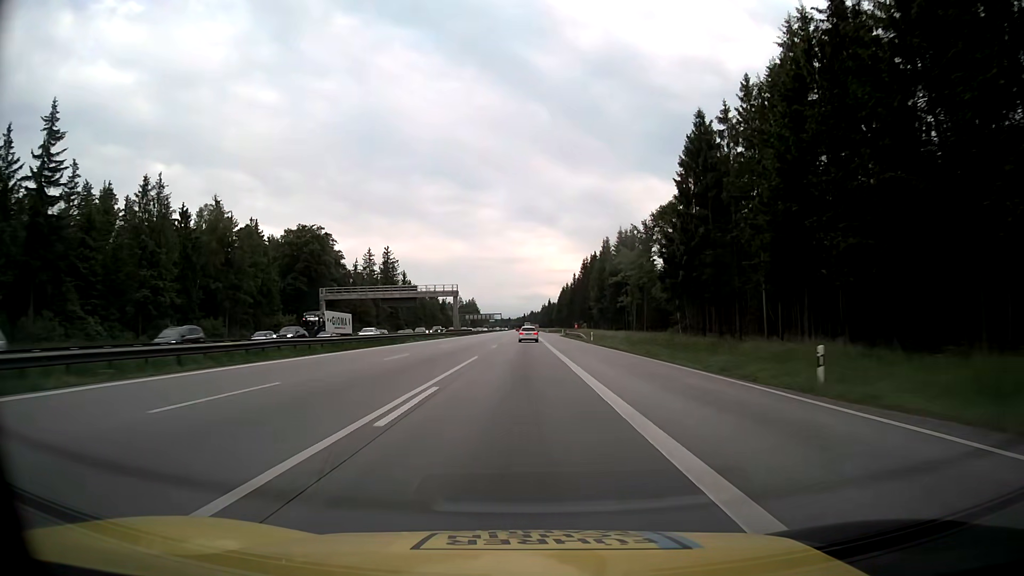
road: motorway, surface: asphalt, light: Day
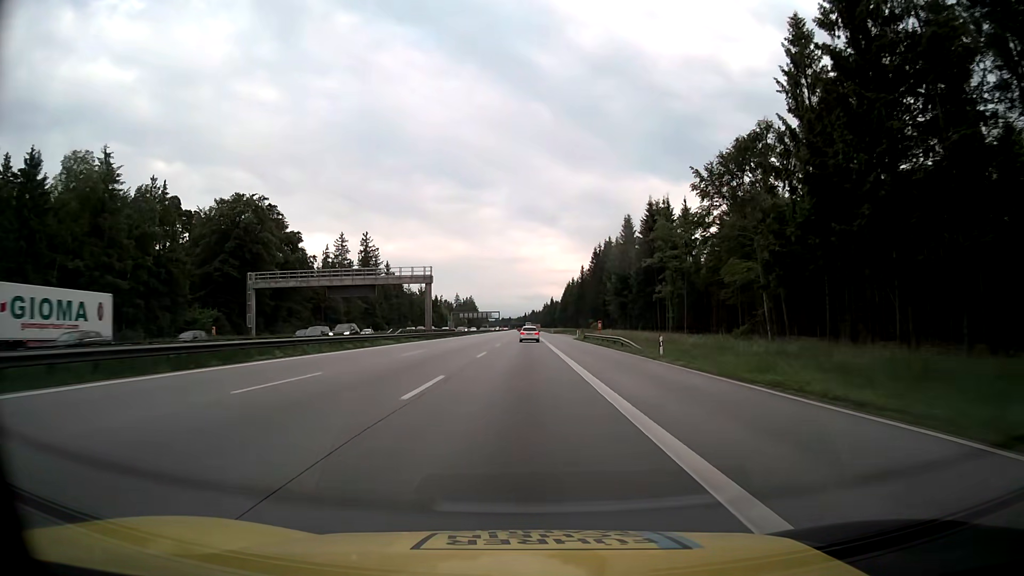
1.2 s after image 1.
(+0.1, +32.9) m; 0°
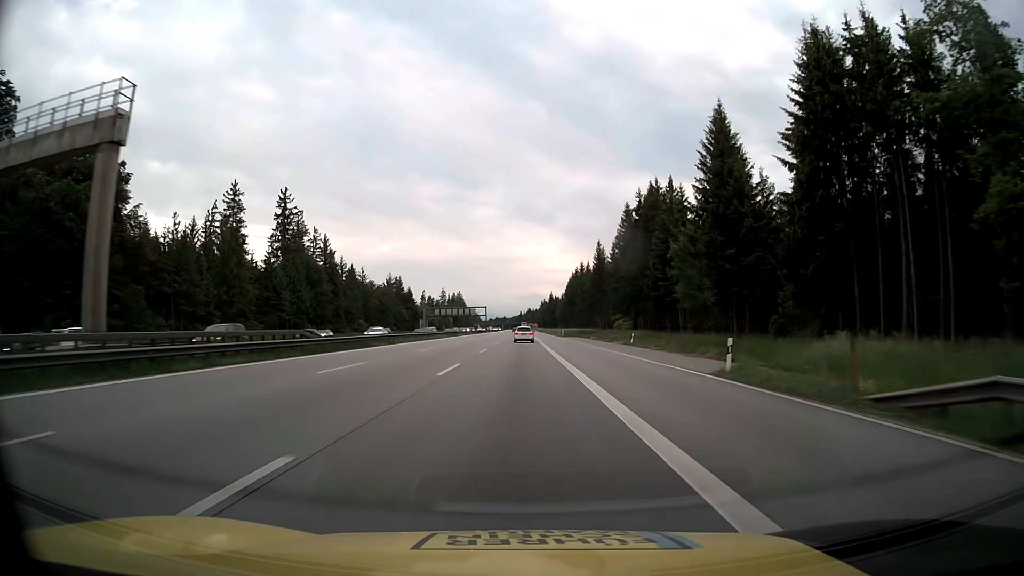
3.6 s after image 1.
(+0.2, +66.0) m; 0°
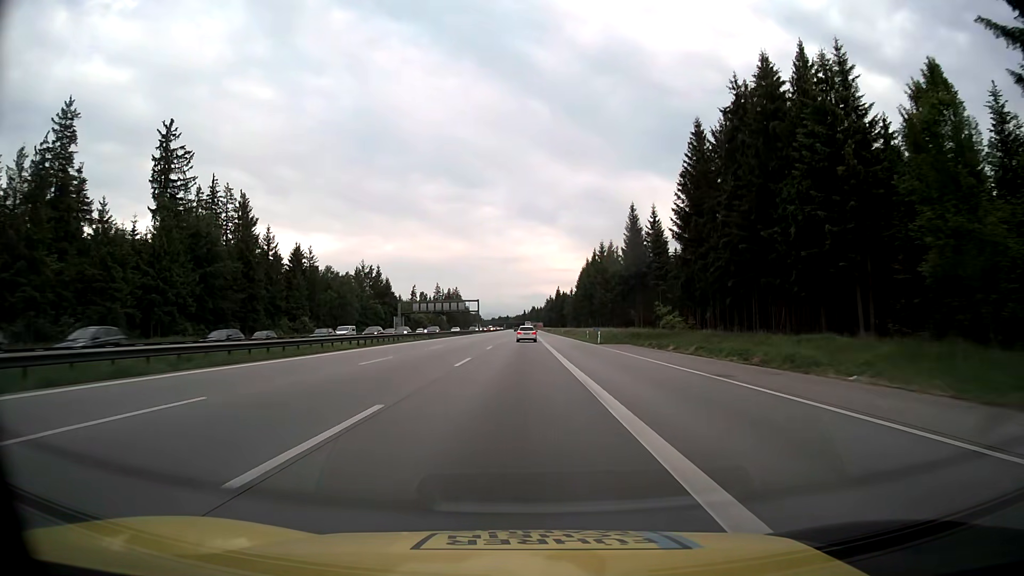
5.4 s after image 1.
(0.0, +49.4) m; 0°
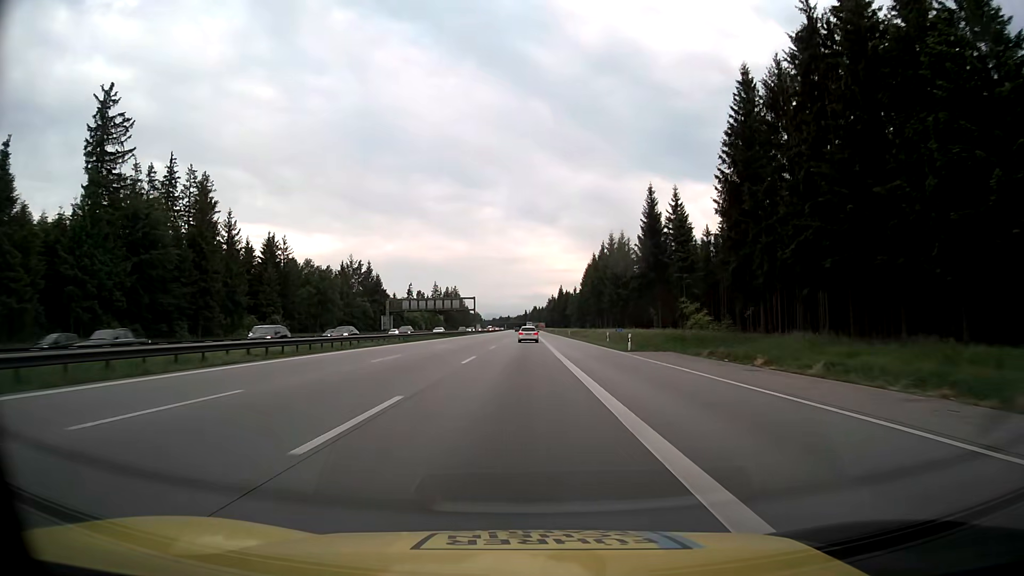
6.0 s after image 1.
(0.0, +16.4) m; 0°
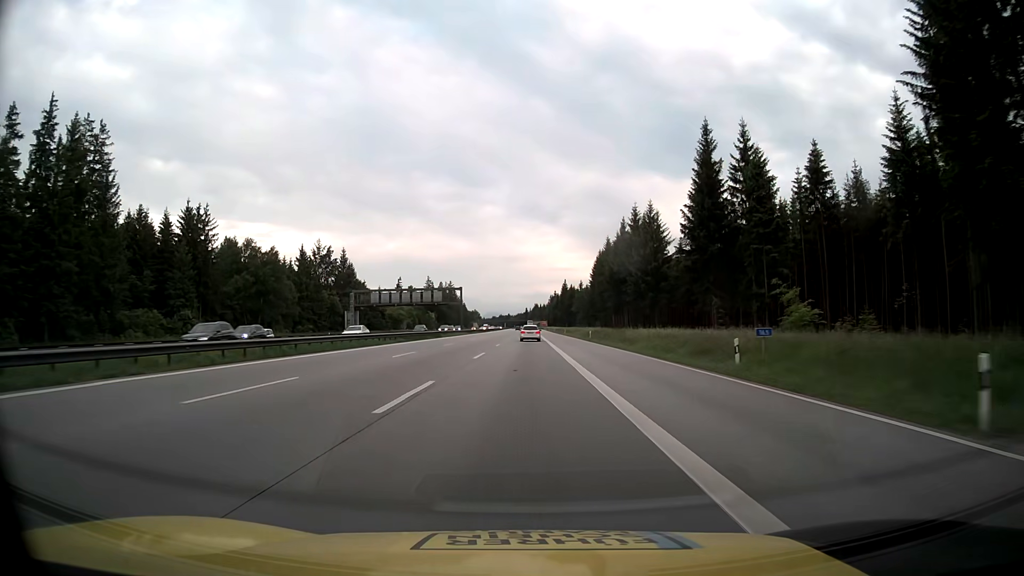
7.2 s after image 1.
(-0.1, +32.9) m; 0°
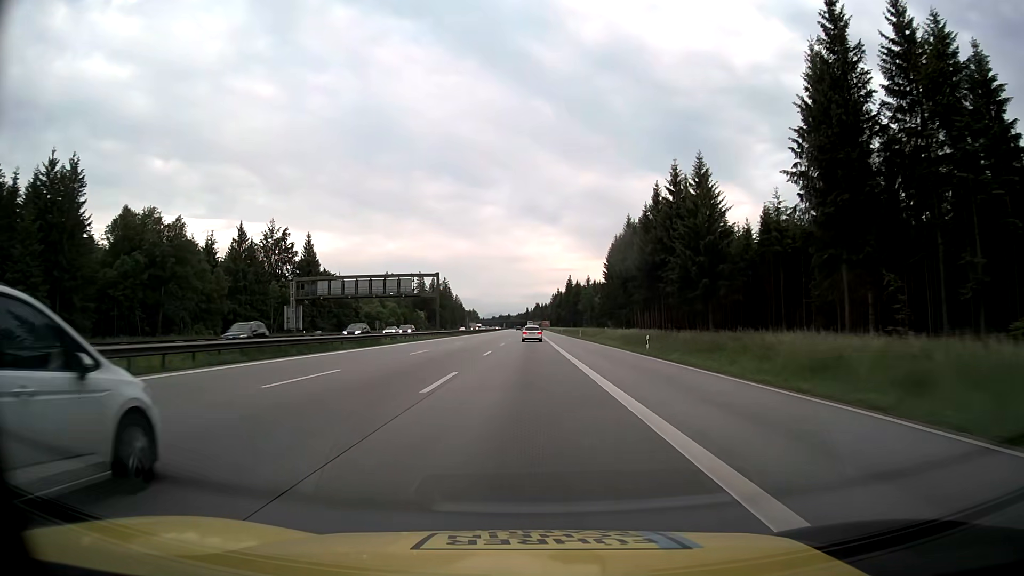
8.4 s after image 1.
(0.0, +32.8) m; 0°
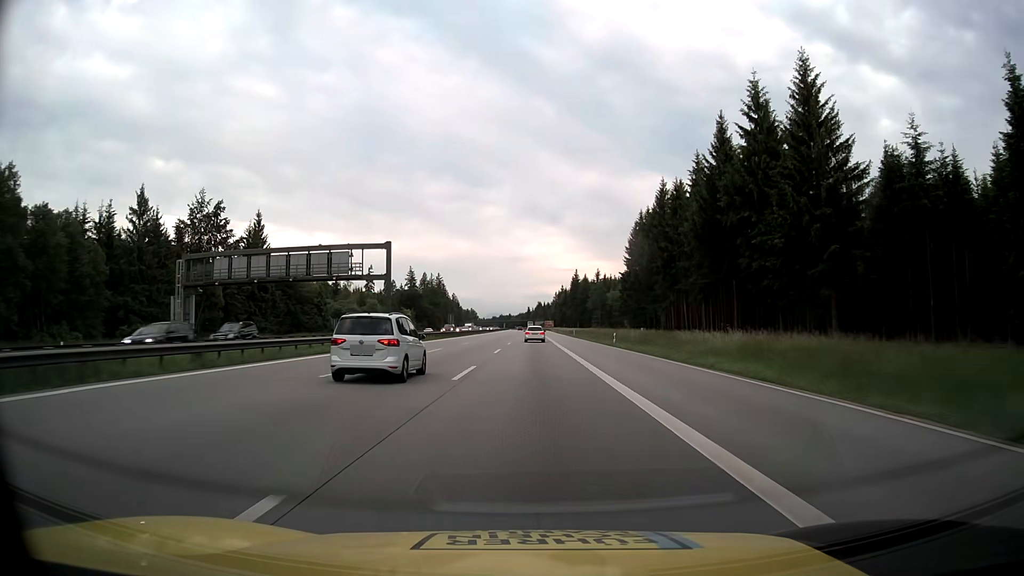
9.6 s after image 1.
(0.0, +32.8) m; 0°
(0, +10) (0, +20) (0, +30) (0, +40) (0, +50) (0, +60) (0, +70) (+1, +80) (+1, +90) (+1, +100) m
